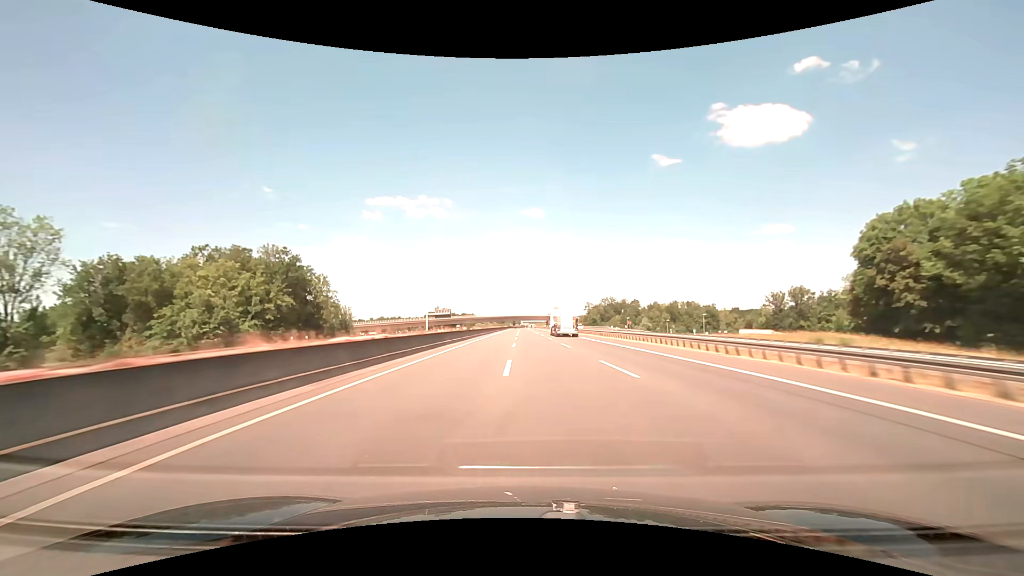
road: motorway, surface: asphalt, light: Day
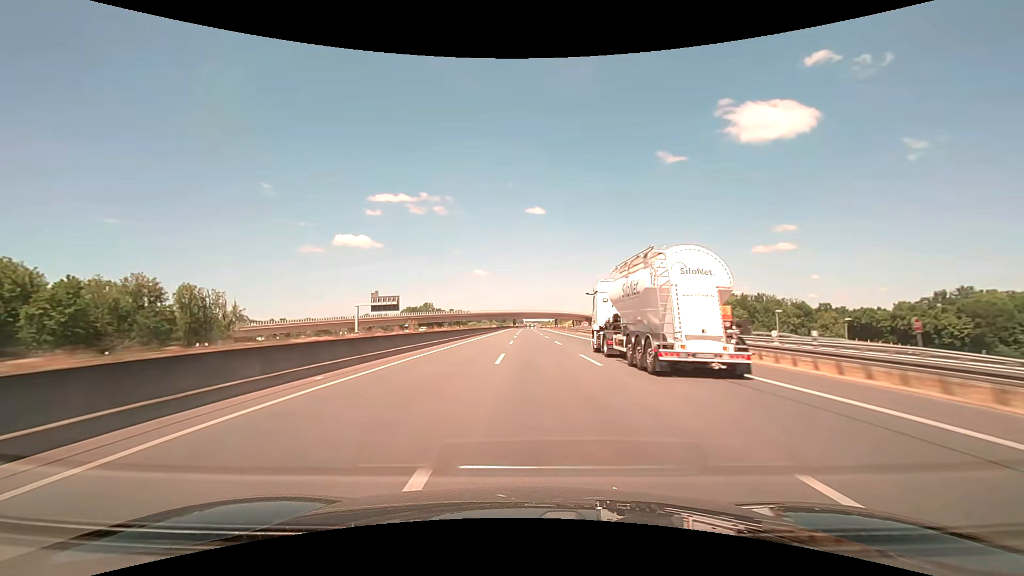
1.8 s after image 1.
(-0.3, +85.7) m; 0°
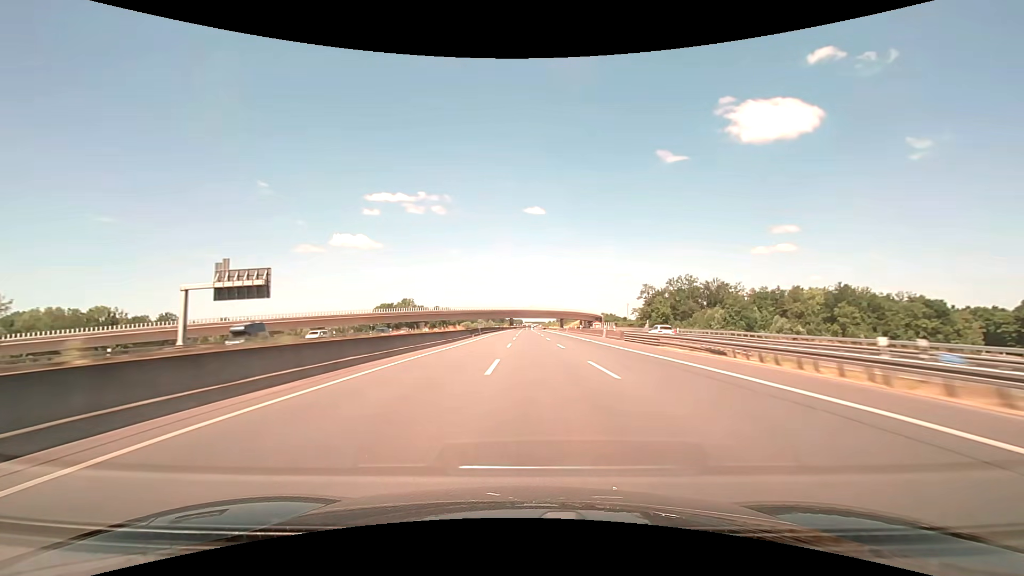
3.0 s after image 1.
(0.0, +57.2) m; 0°
(0, +10) (0, +20) (0, +30) (0, +40) (0, +50) (0, +60) (0, +70) (0, +80) (+1, +90) (+1, +100) m
